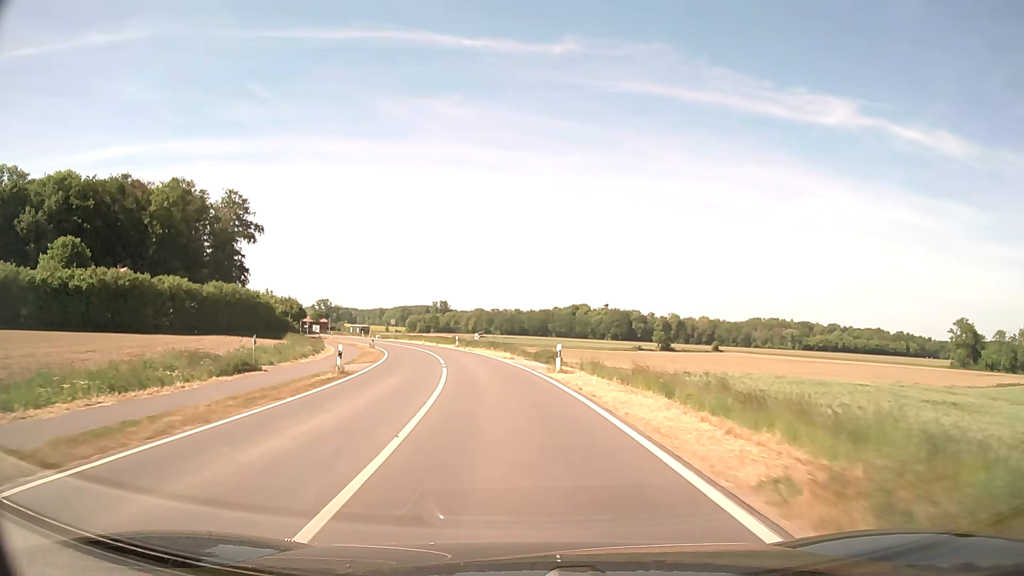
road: secondary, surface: asphalt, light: Day
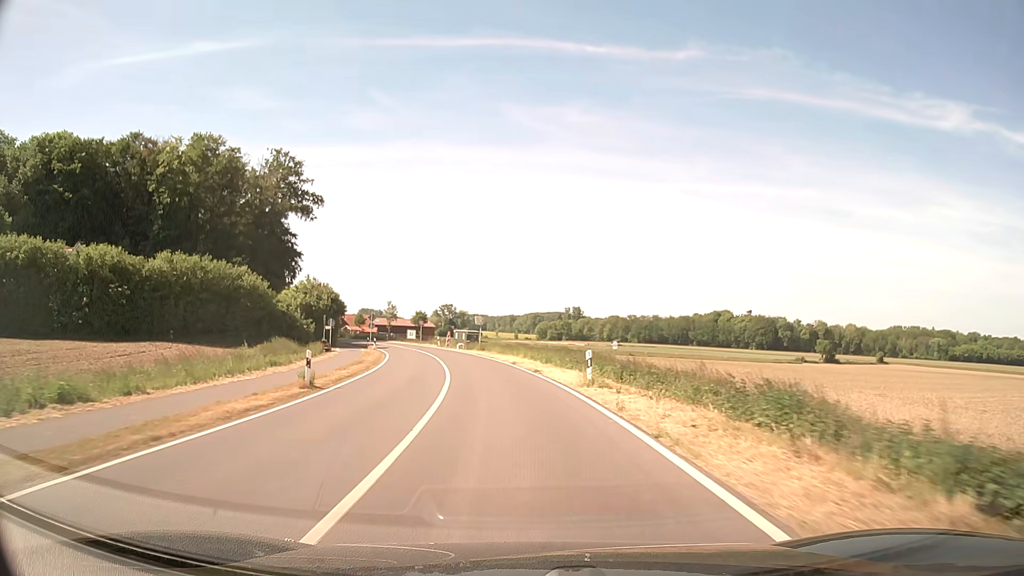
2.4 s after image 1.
(-4.2, +42.6) m; -11°
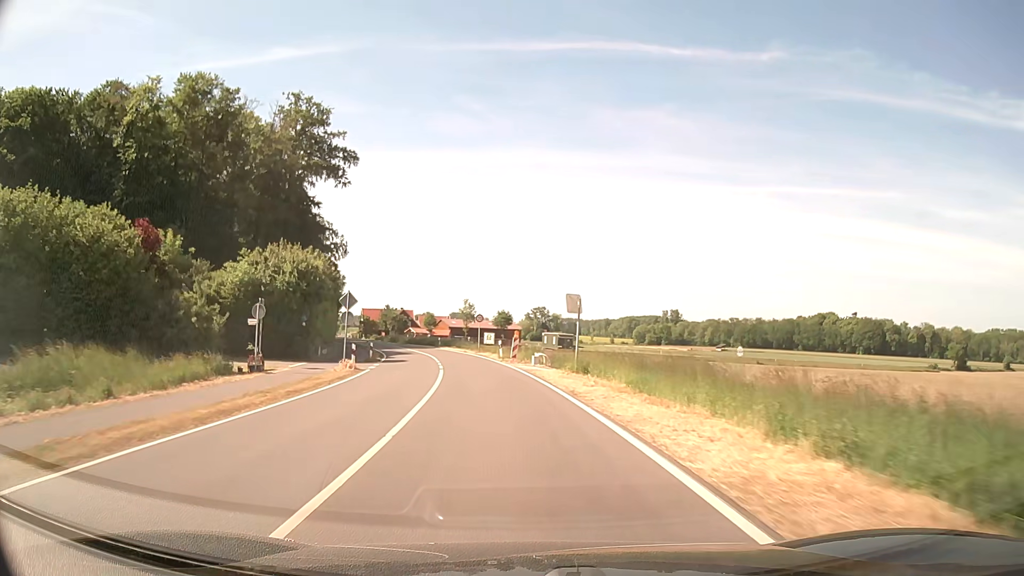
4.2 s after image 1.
(-2.2, +32.1) m; -8°
